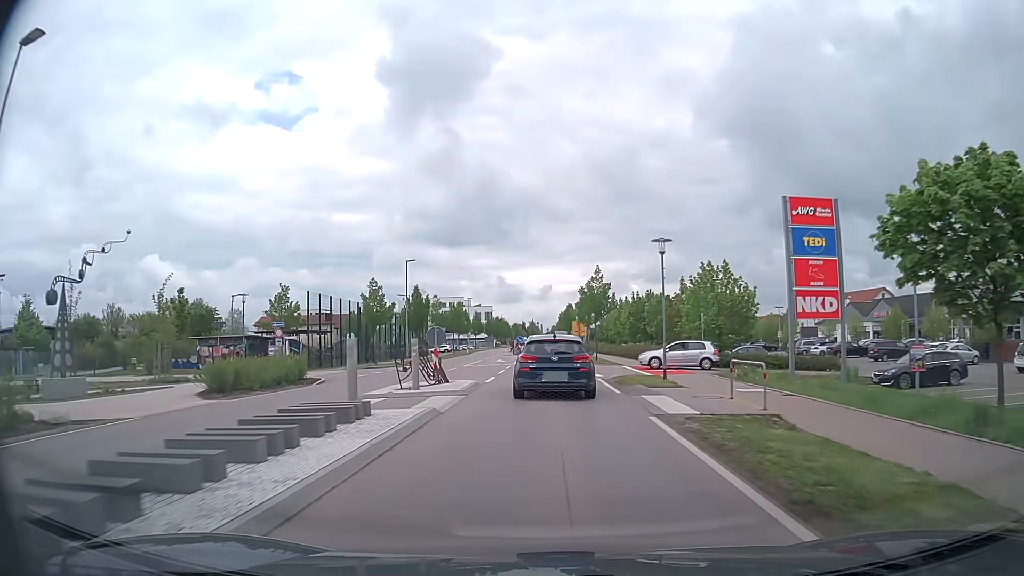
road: tertiary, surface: asphalt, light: Day
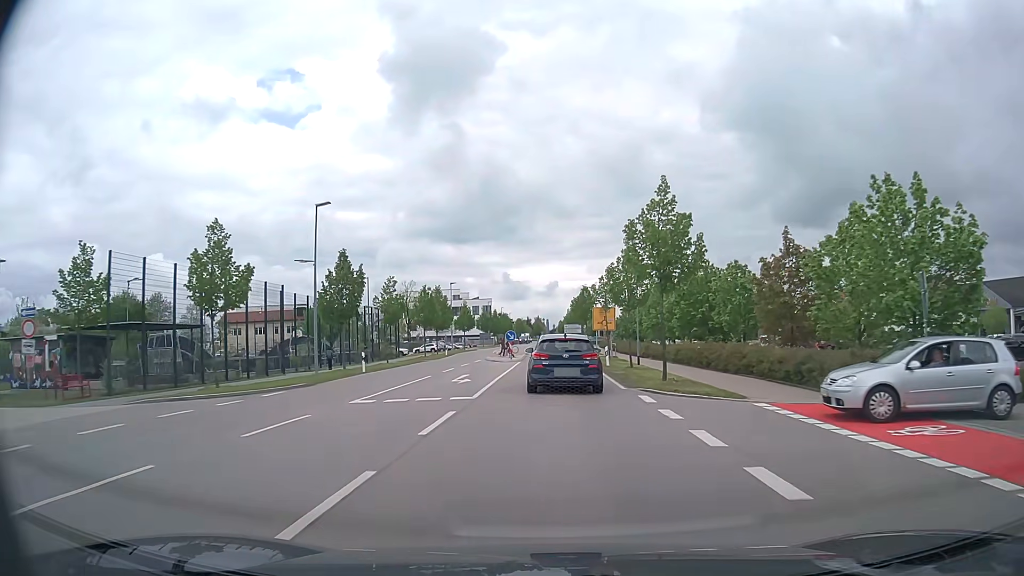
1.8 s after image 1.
(-0.1, +23.5) m; 0°
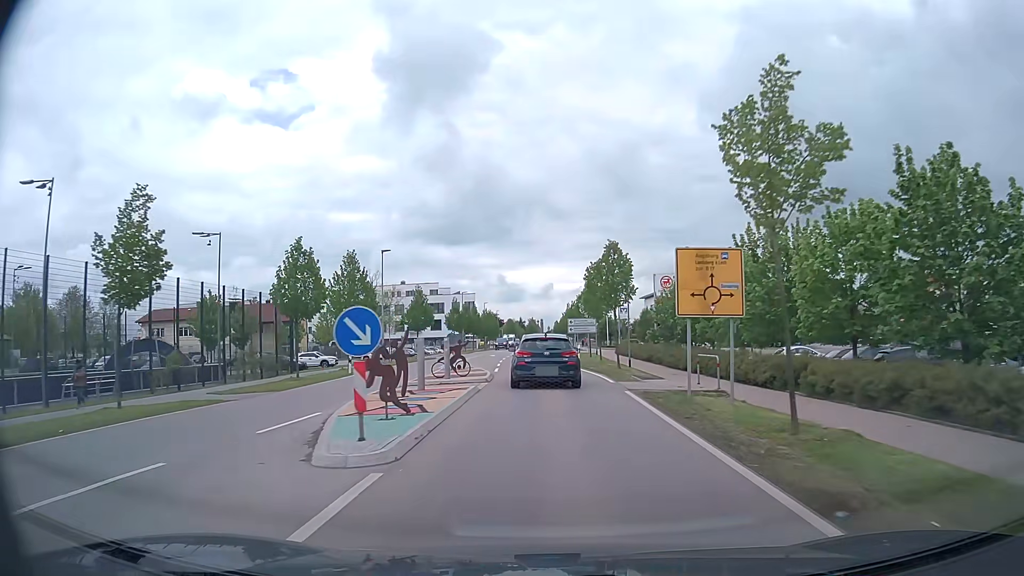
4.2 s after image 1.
(0.0, +30.7) m; +1°
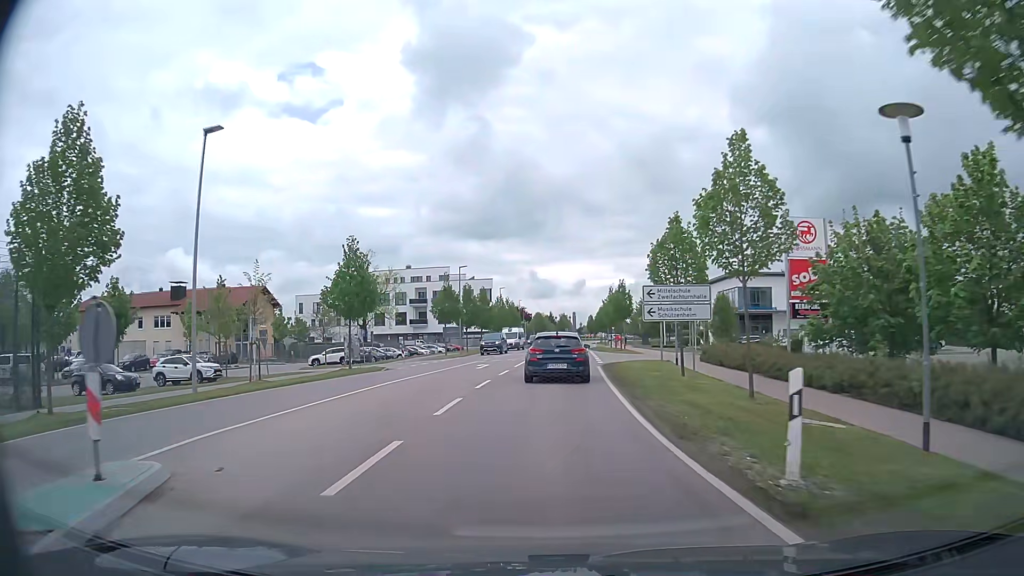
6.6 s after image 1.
(-0.4, +28.6) m; -3°
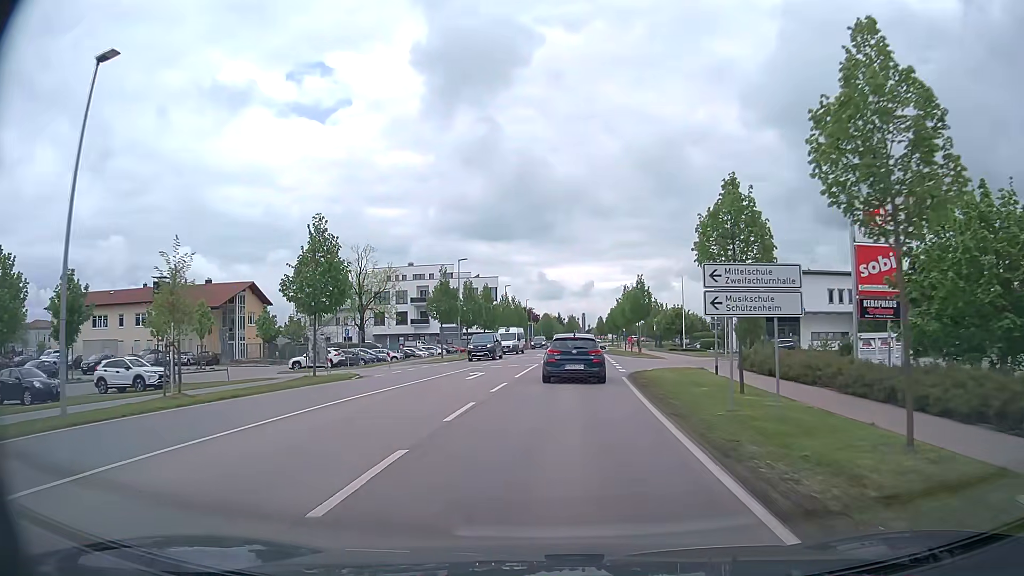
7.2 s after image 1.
(-0.1, +6.6) m; -1°
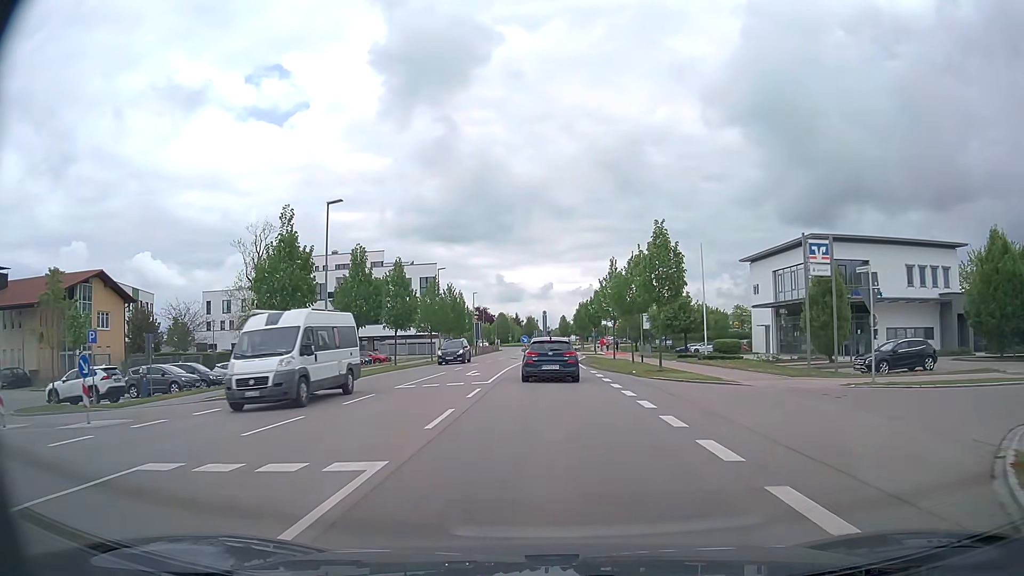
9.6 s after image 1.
(+1.1, +25.9) m; +4°
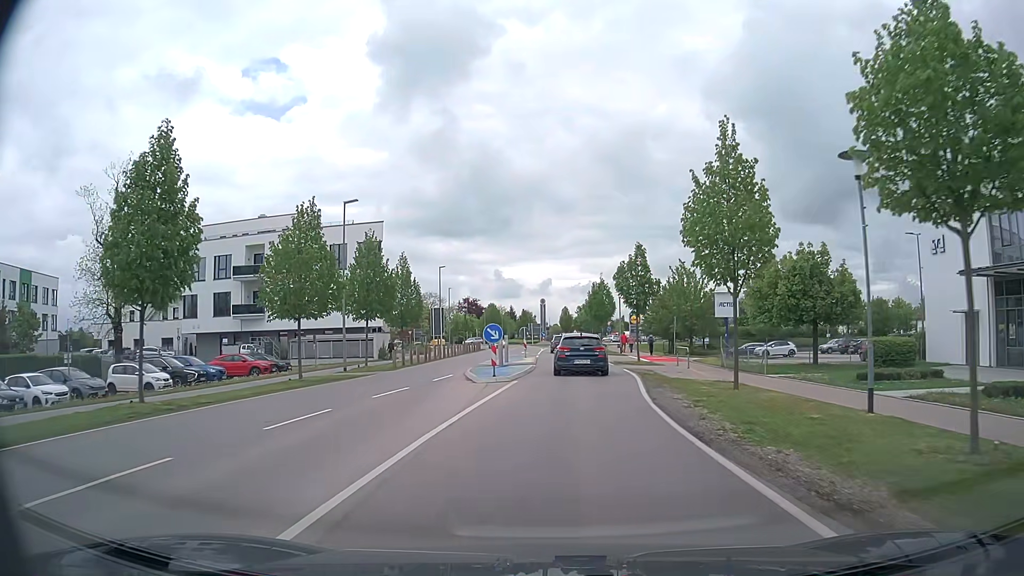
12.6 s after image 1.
(-0.3, +30.8) m; 0°
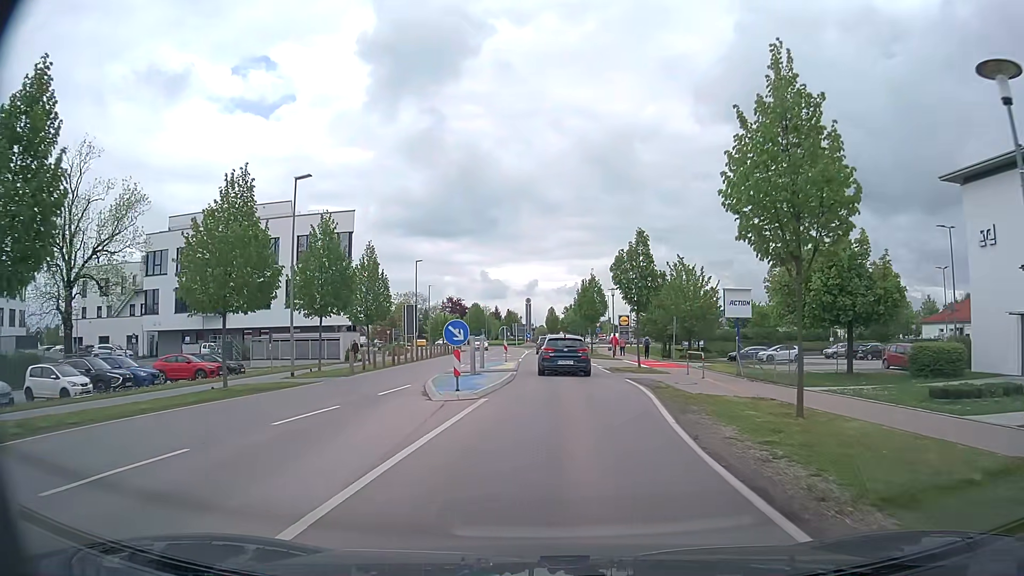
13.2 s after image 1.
(0.0, +5.4) m; +1°
